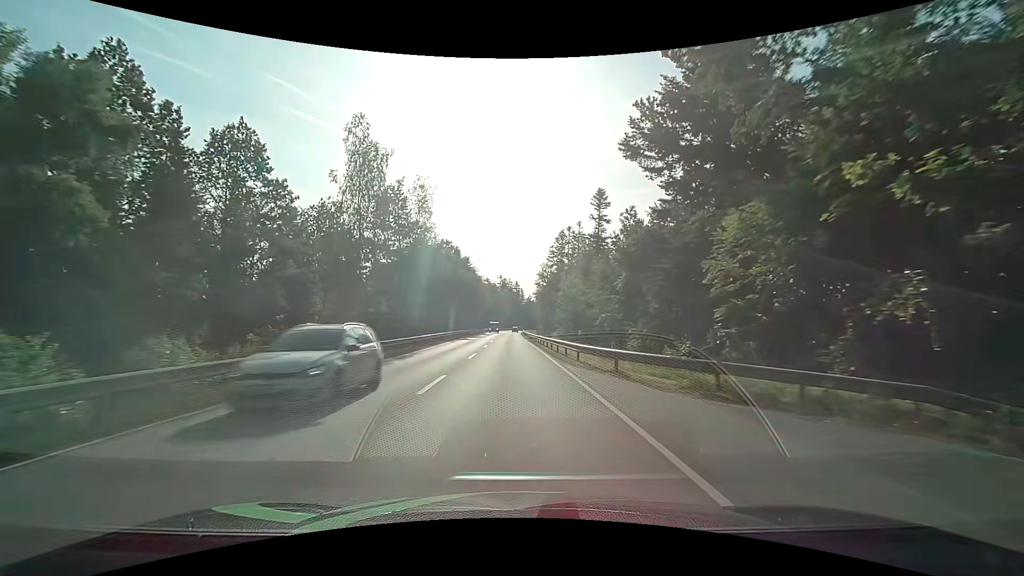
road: secondary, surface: asphalt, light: Day
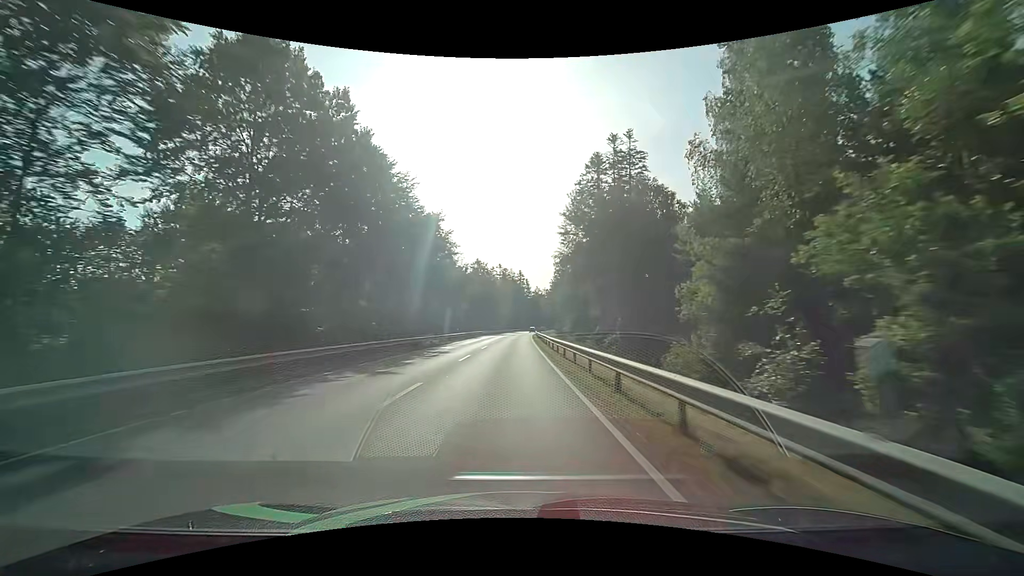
(-0.5, +61.8) m; -1°
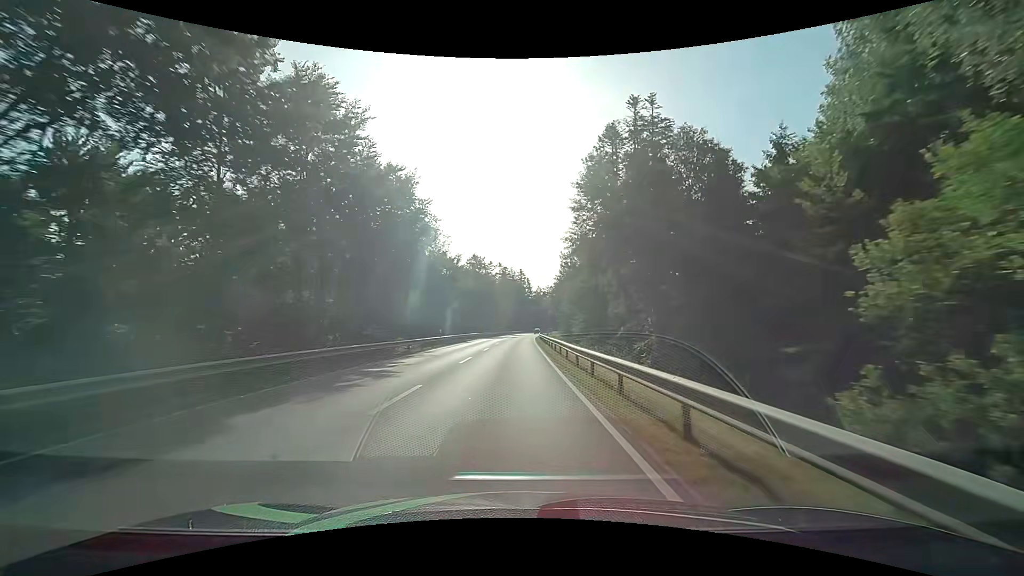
(0.0, +12.2) m; 0°
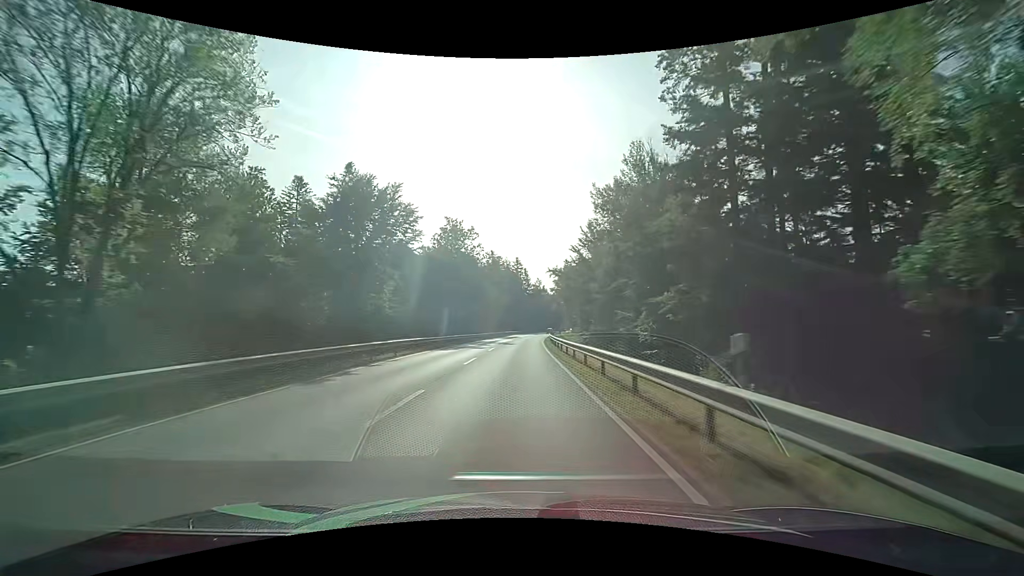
(+0.1, +36.4) m; +1°
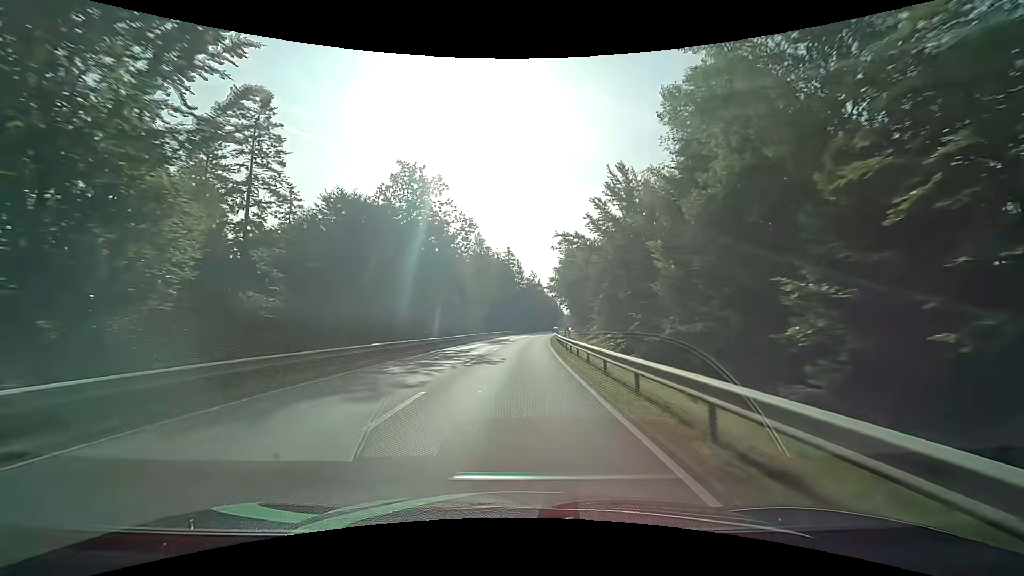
(+0.1, +24.1) m; 0°
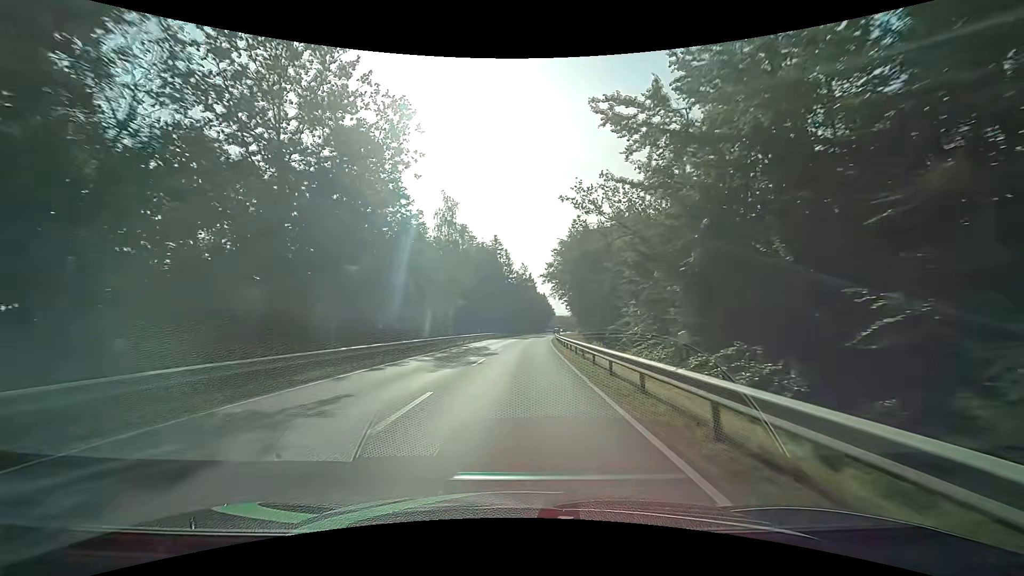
(+0.3, +24.0) m; +1°
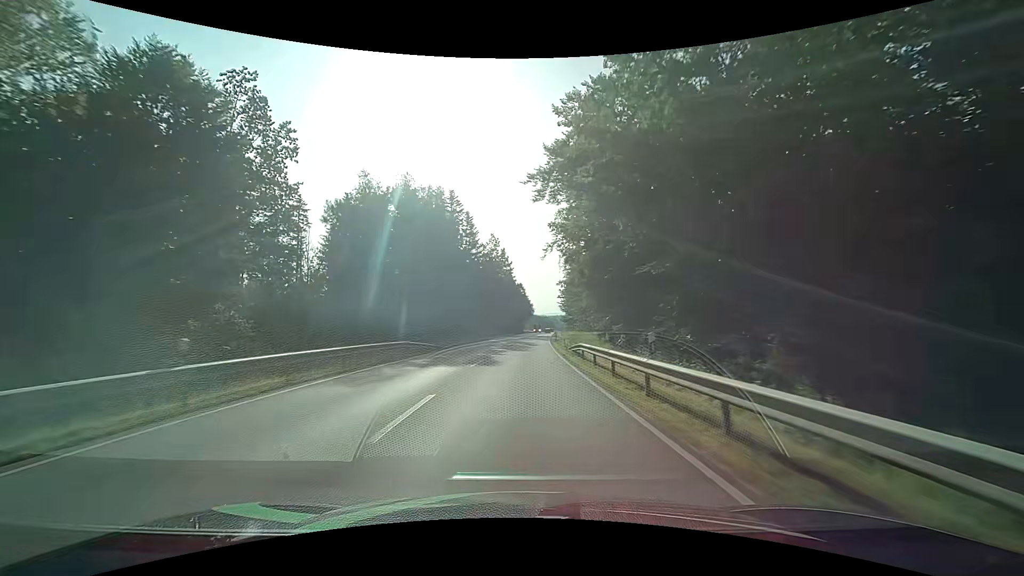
(+1.5, +48.3) m; +3°
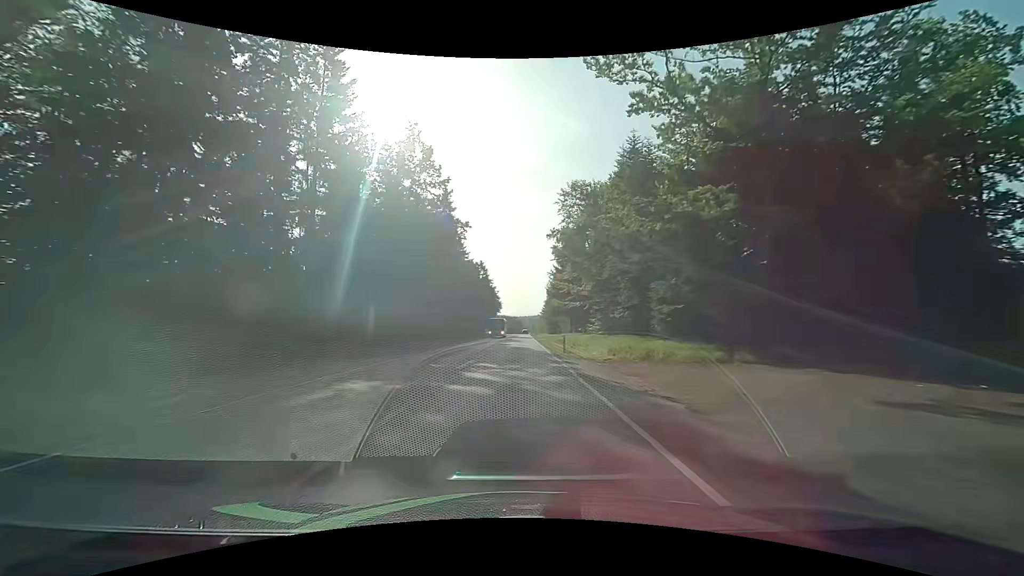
(+2.4, +61.6) m; +4°
(0, +10) (0, +20) (0, +30) (0, +40) (0, +50) (+1, +60) (+1, +70) (+1, +80) (+1, +90) (+1, +100) m
